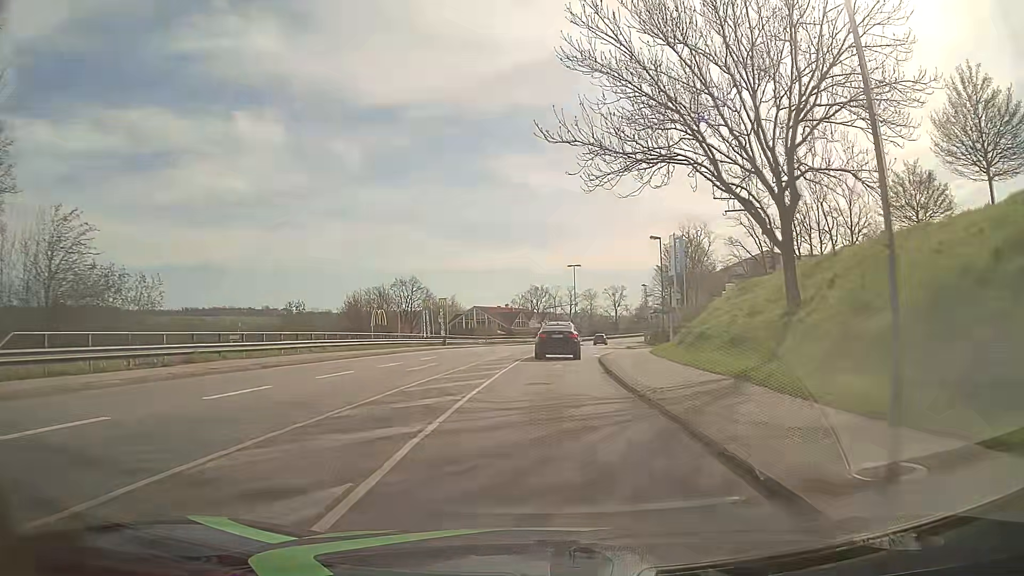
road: primary_link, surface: asphalt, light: Day
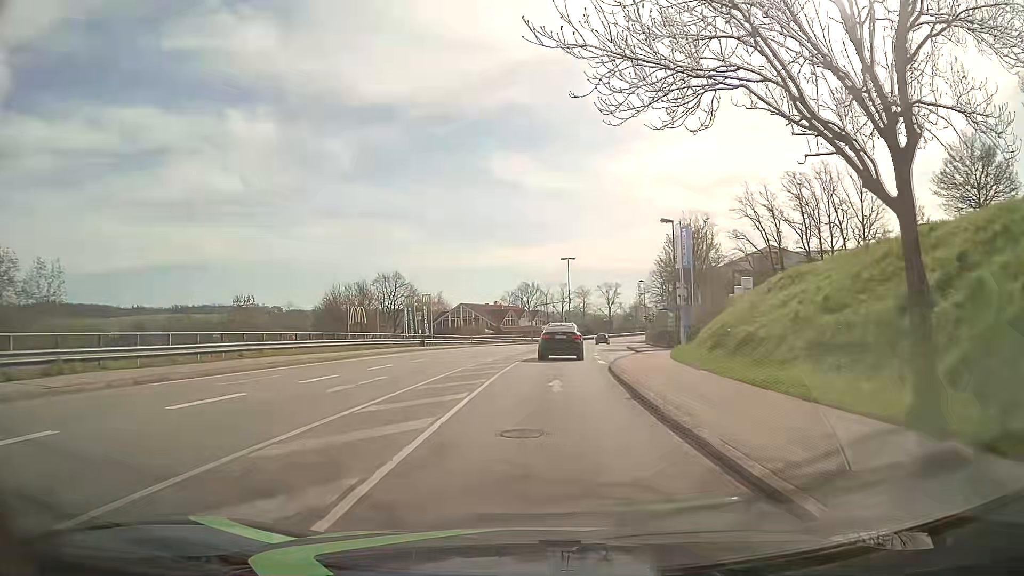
(+0.1, +7.5) m; +1°
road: tertiary
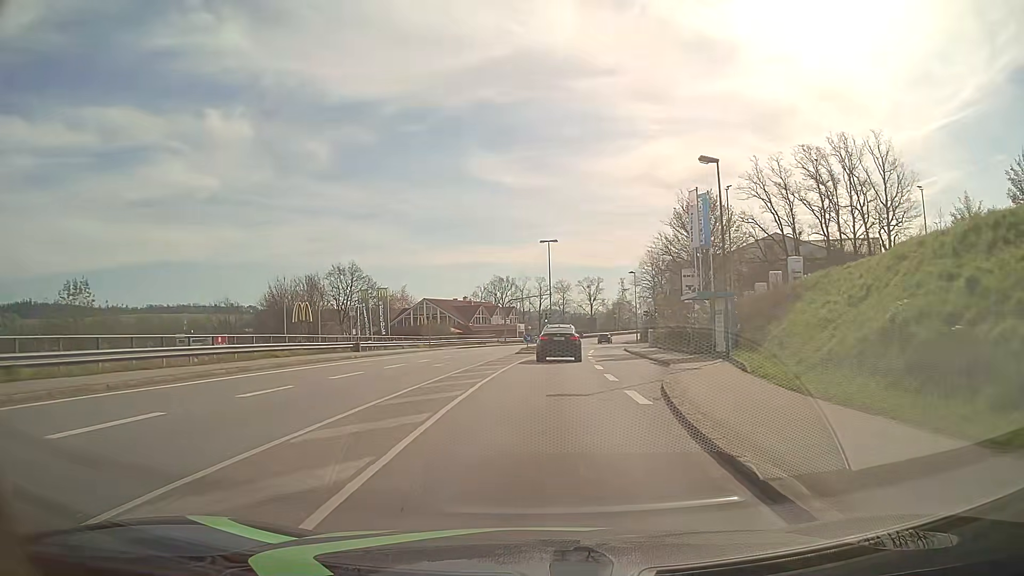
(+0.2, +15.1) m; +2°
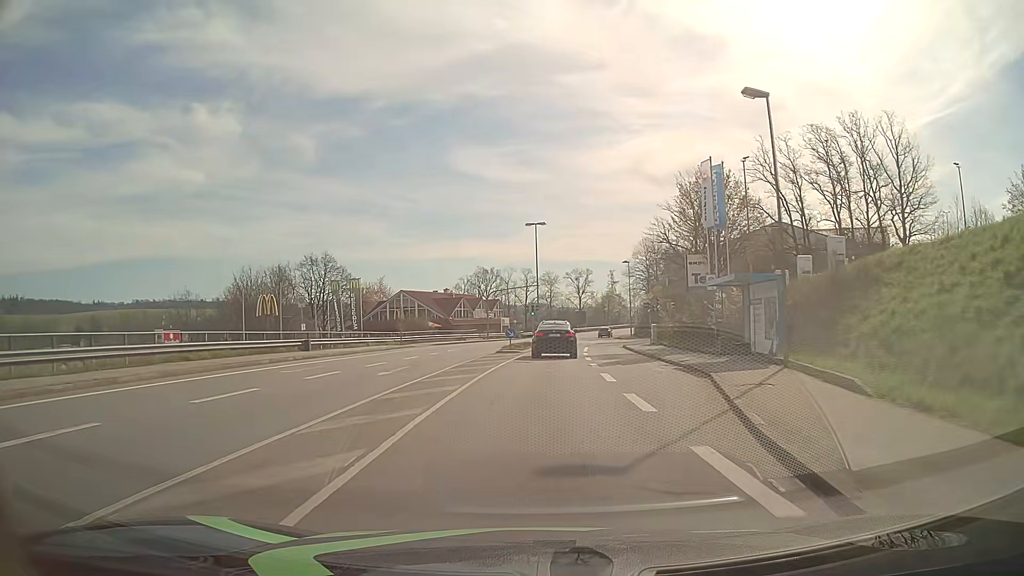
(0.0, +7.6) m; +1°
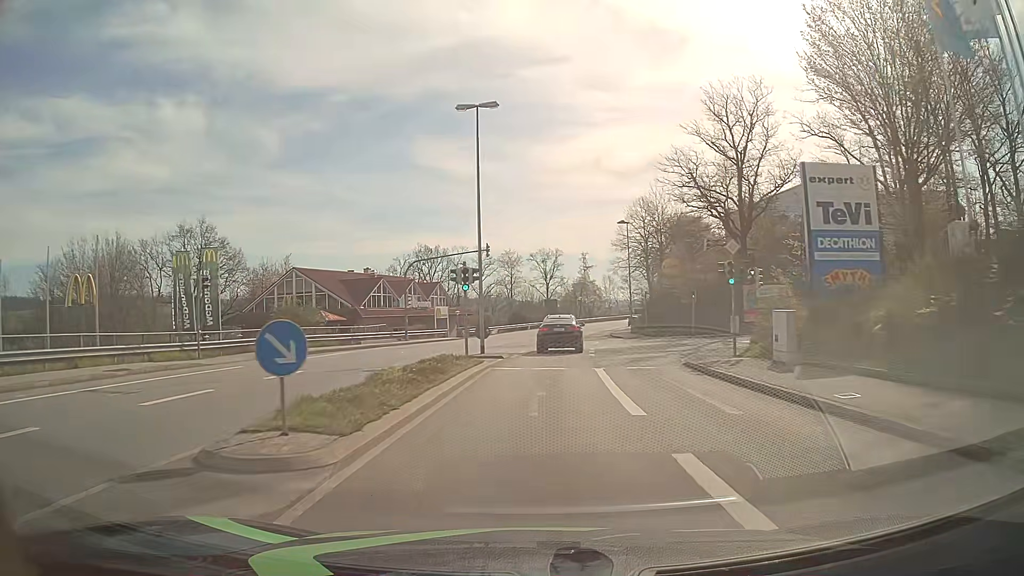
(+0.9, +30.7) m; +3°
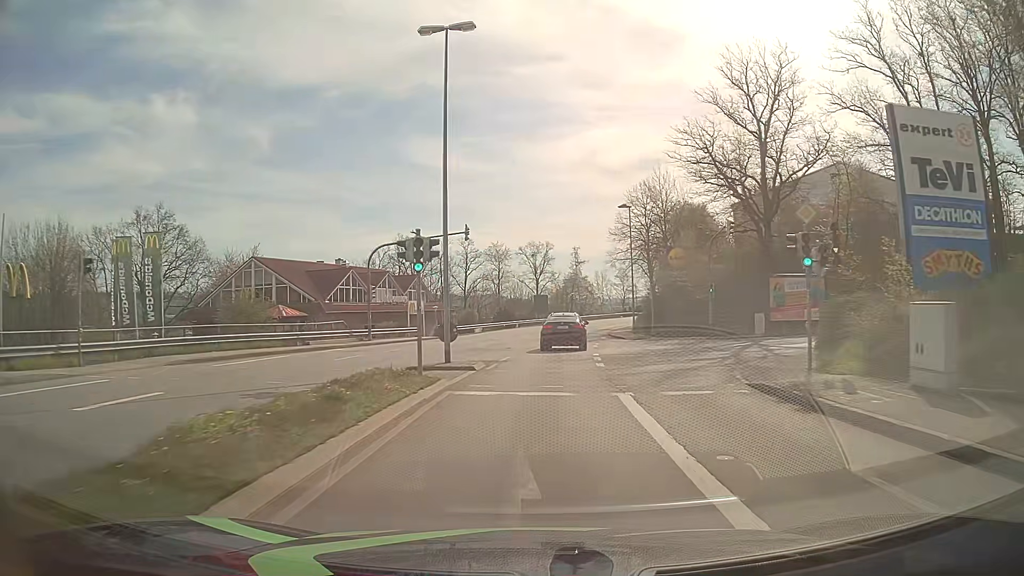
(0.0, +7.7) m; +1°
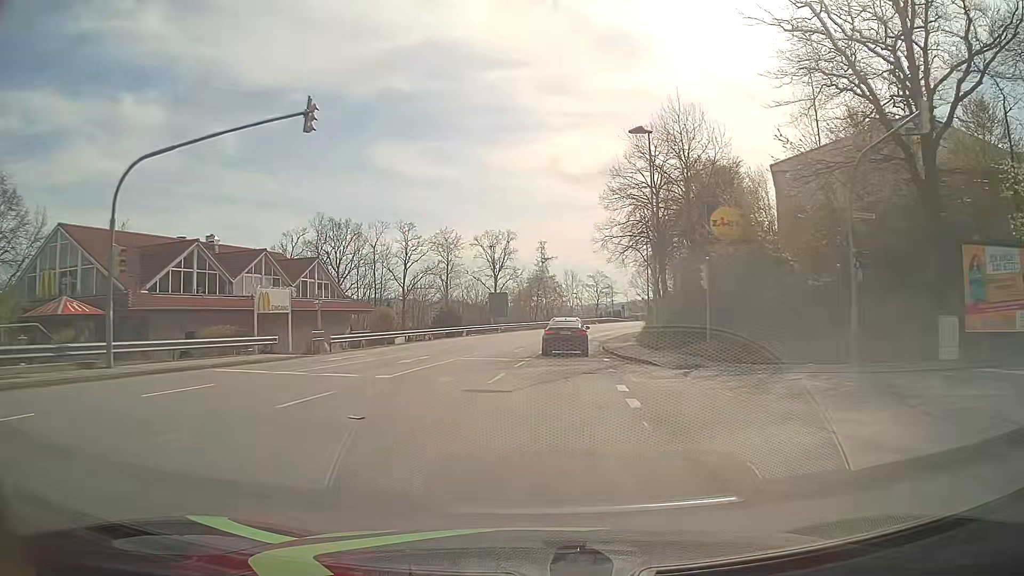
(+0.6, +23.1) m; +3°
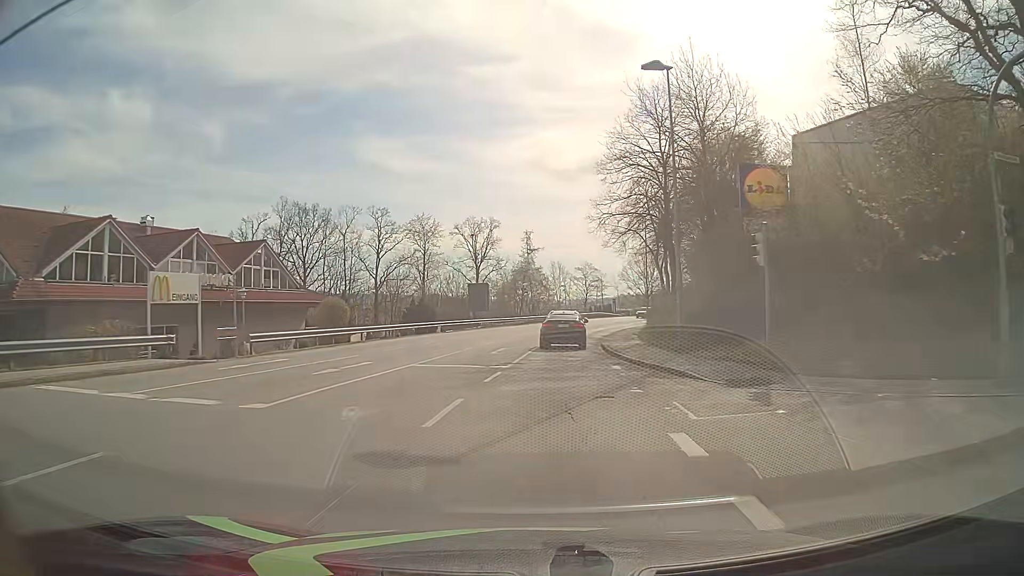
(+0.1, +7.7) m; +1°
(0, +10) (0, +20) (+1, +30) (+2, +40) (+4, +50) (+6, +60) (+8, +69) (+12, +79) (+15, +88) (+19, +97) m
